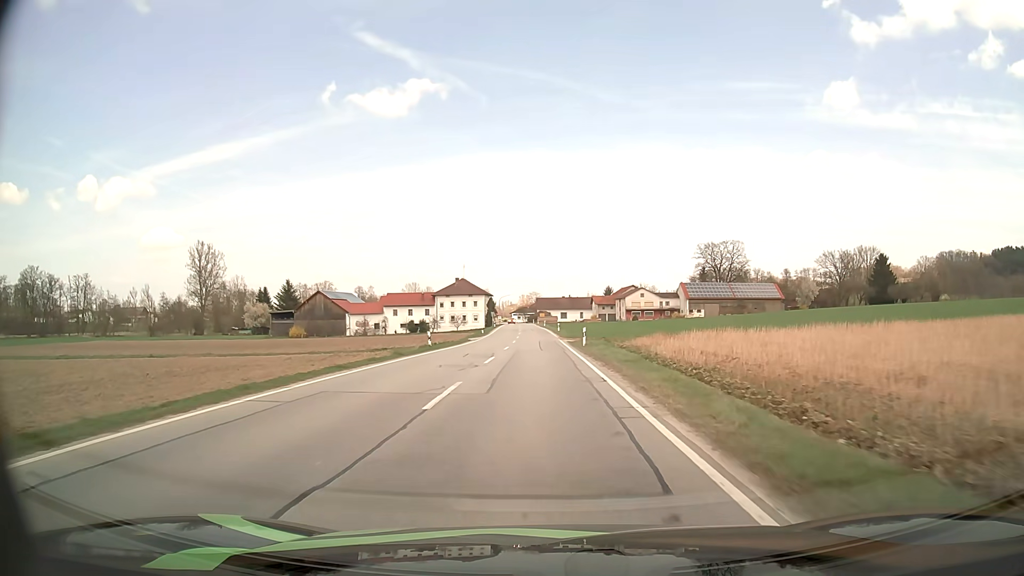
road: secondary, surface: asphalt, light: Day
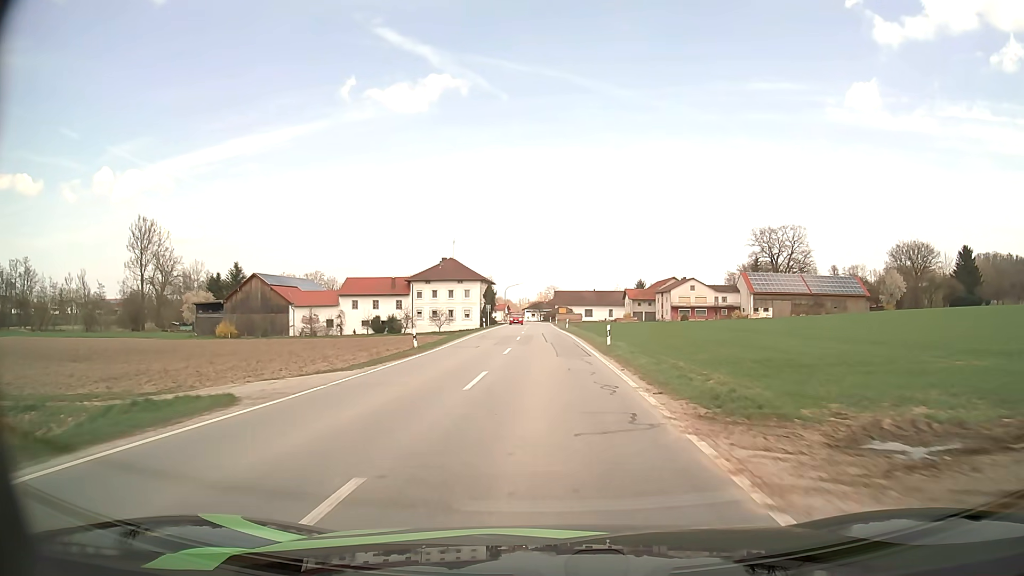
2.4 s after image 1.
(-0.6, +41.9) m; -2°
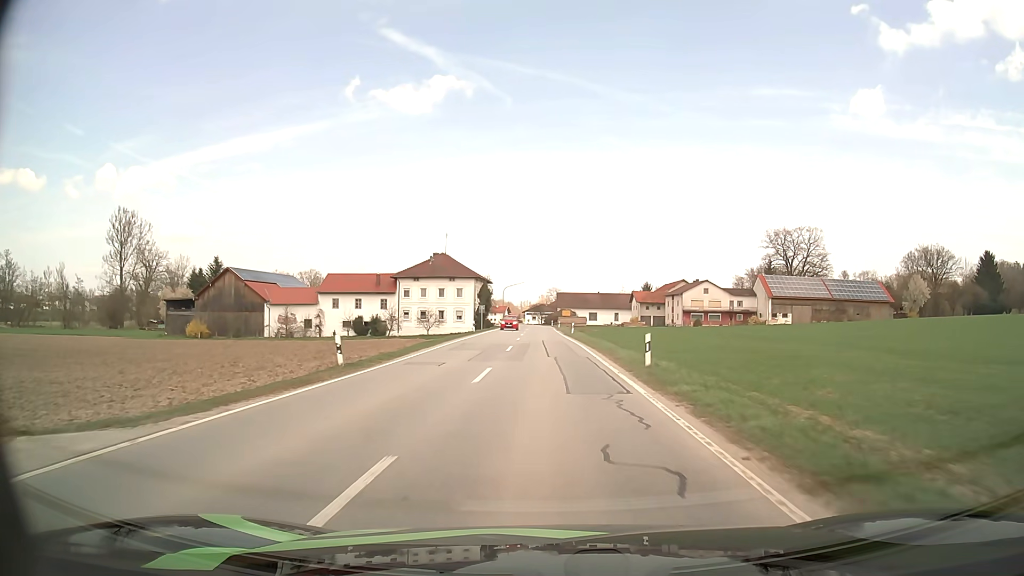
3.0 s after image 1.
(0.0, +10.3) m; 0°
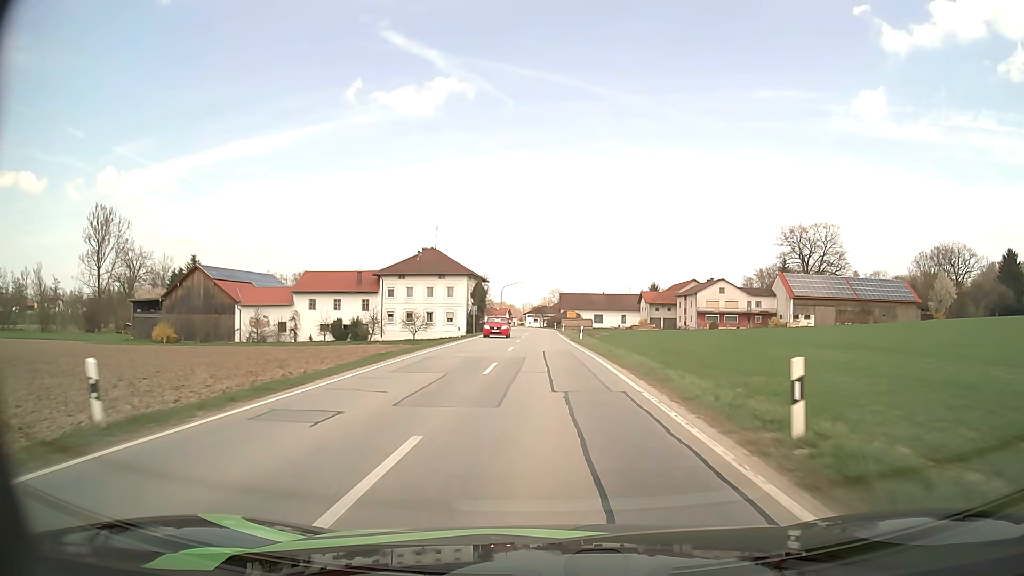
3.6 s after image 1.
(0.0, +10.2) m; 0°
(0, +10) (0, +20) (0, +30) (0, +40) (0, +50) (0, +60) (0, +70) (0, +80) (-1, +90) (-1, +100) m
